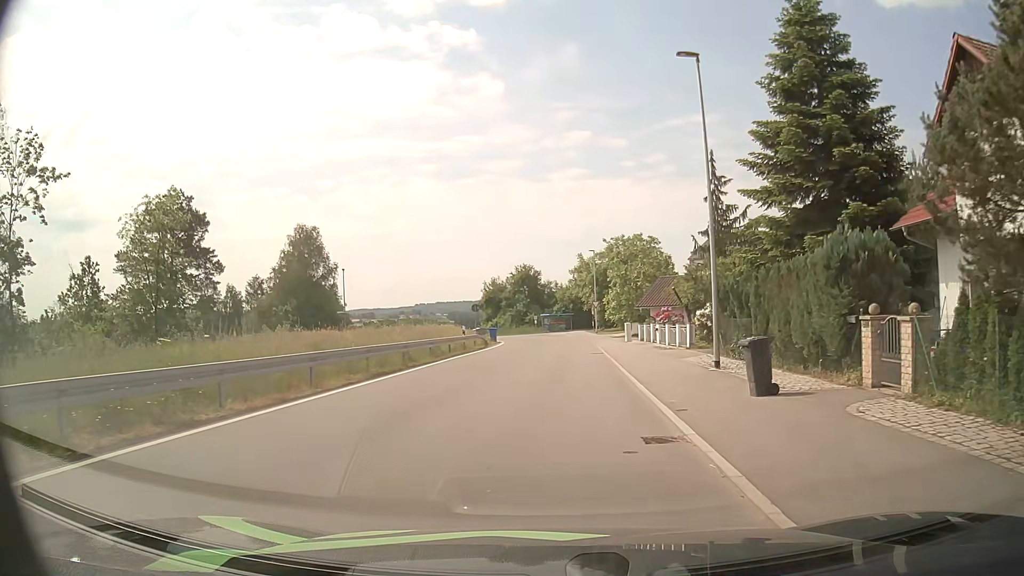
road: unclassified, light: Day
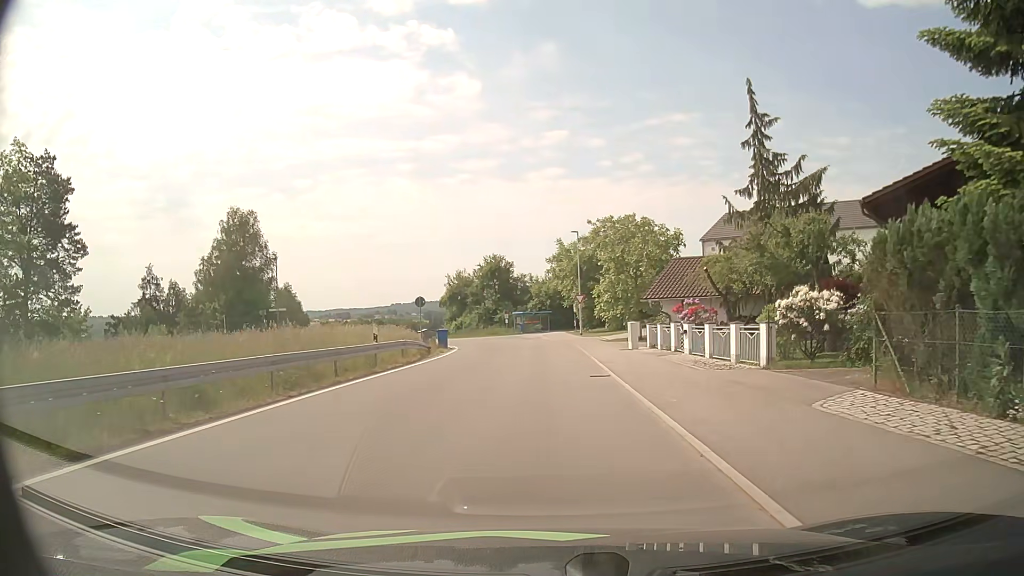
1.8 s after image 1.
(+0.2, +13.5) m; +2°
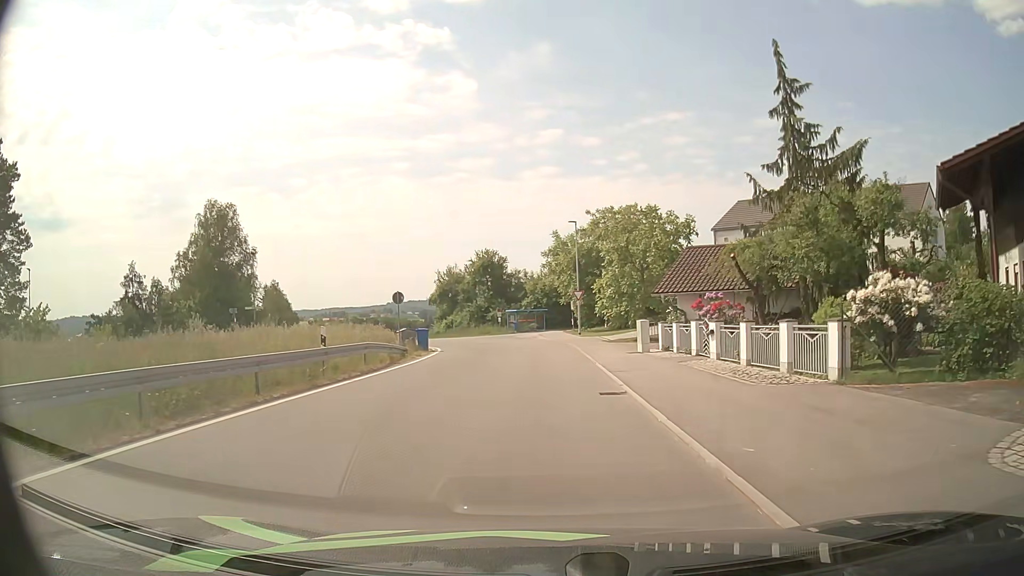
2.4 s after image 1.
(0.0, +4.5) m; 0°
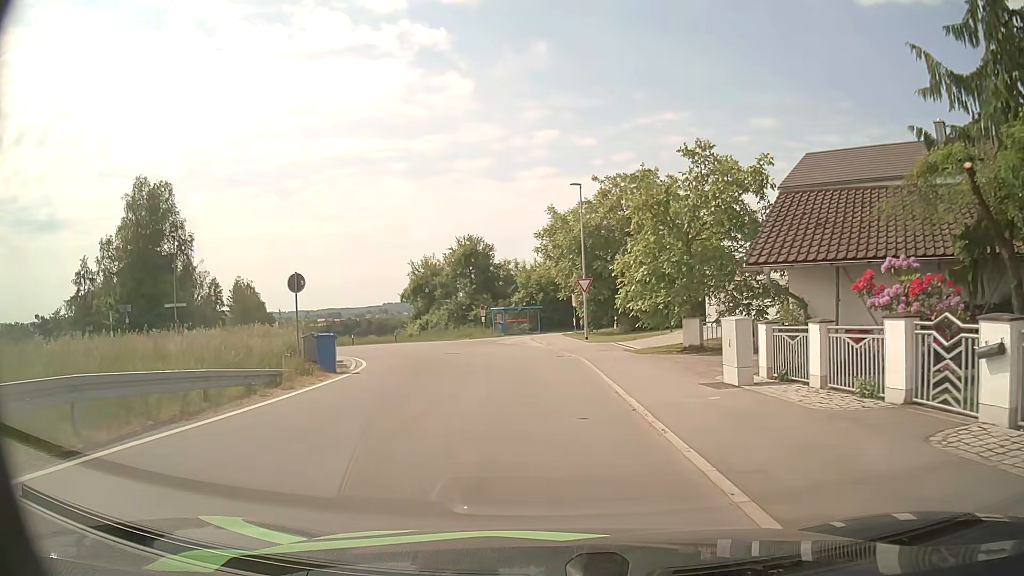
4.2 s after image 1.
(+0.1, +13.3) m; 0°
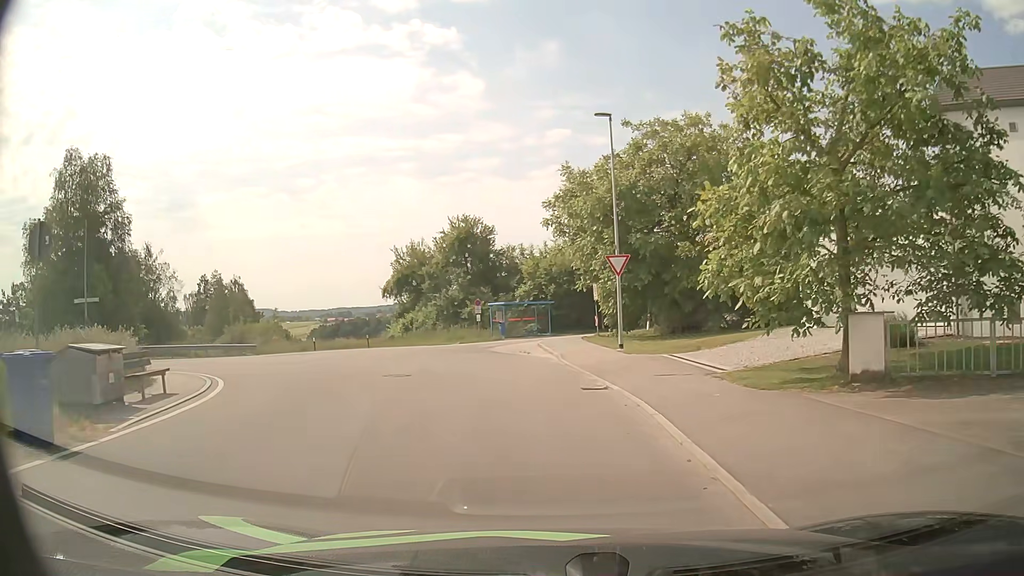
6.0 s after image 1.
(-0.1, +12.0) m; -1°
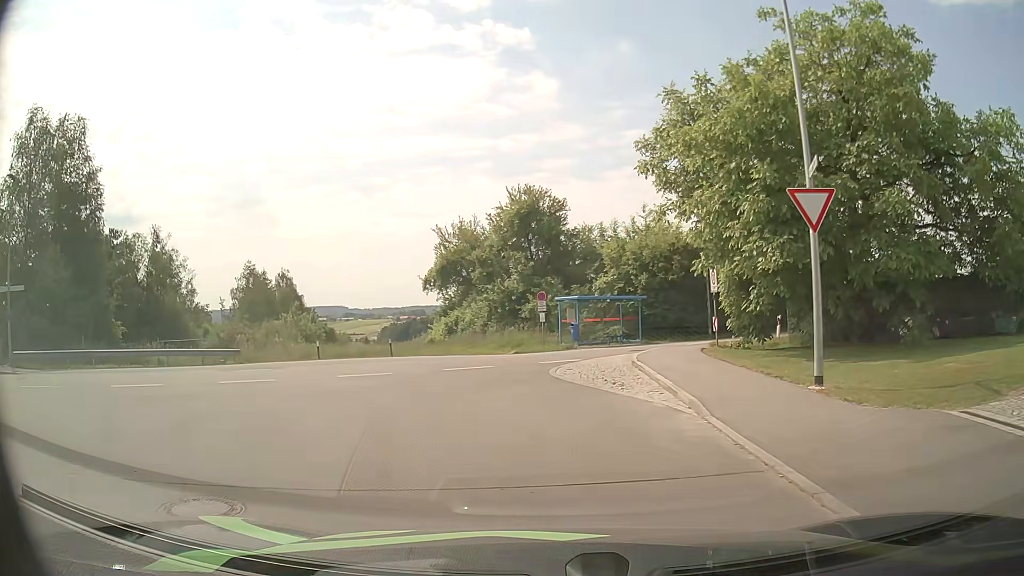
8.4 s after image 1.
(-0.5, +11.9) m; -6°
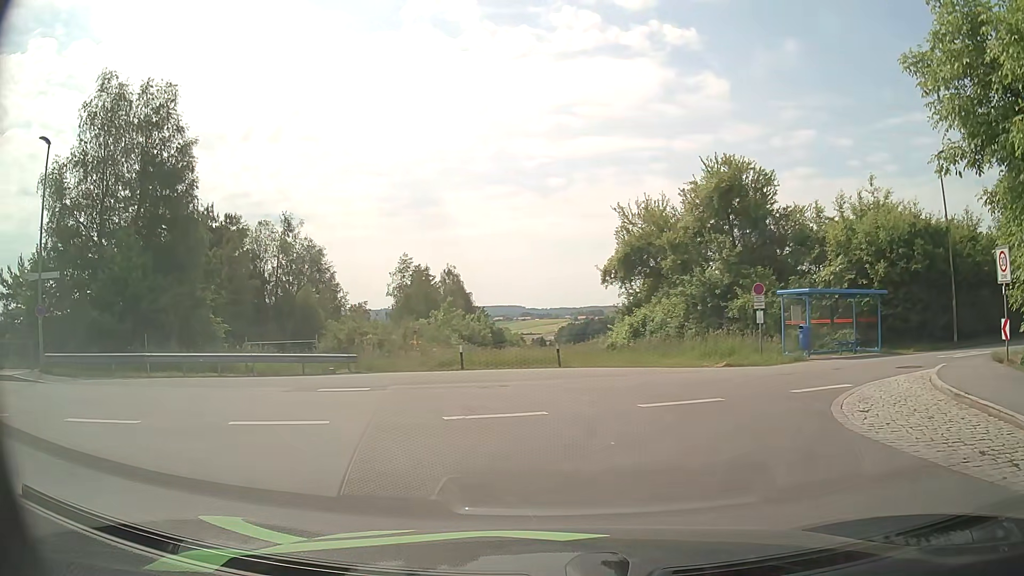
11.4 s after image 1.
(-1.0, +7.8) m; -15°
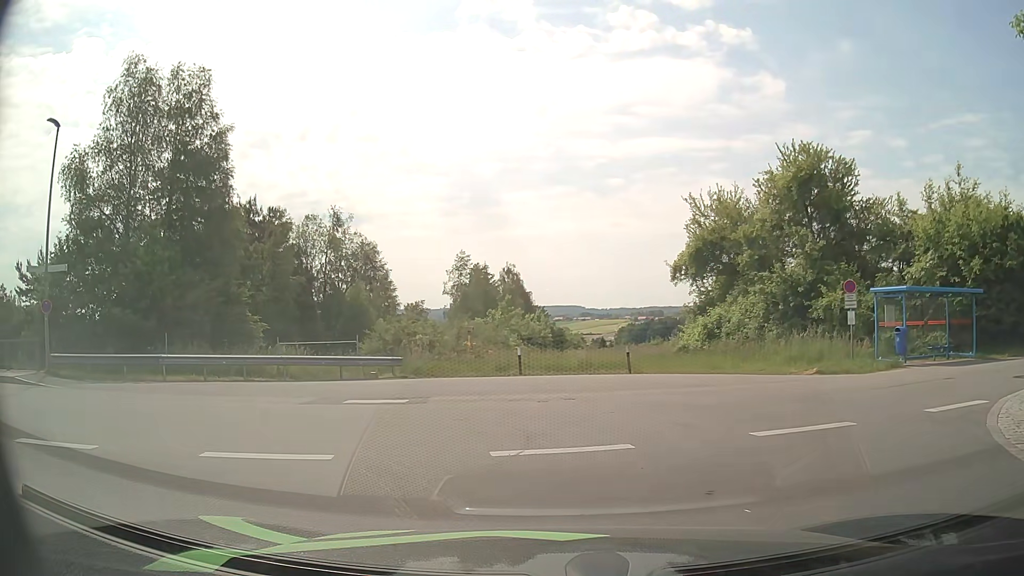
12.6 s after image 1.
(-0.1, +2.7) m; -5°
